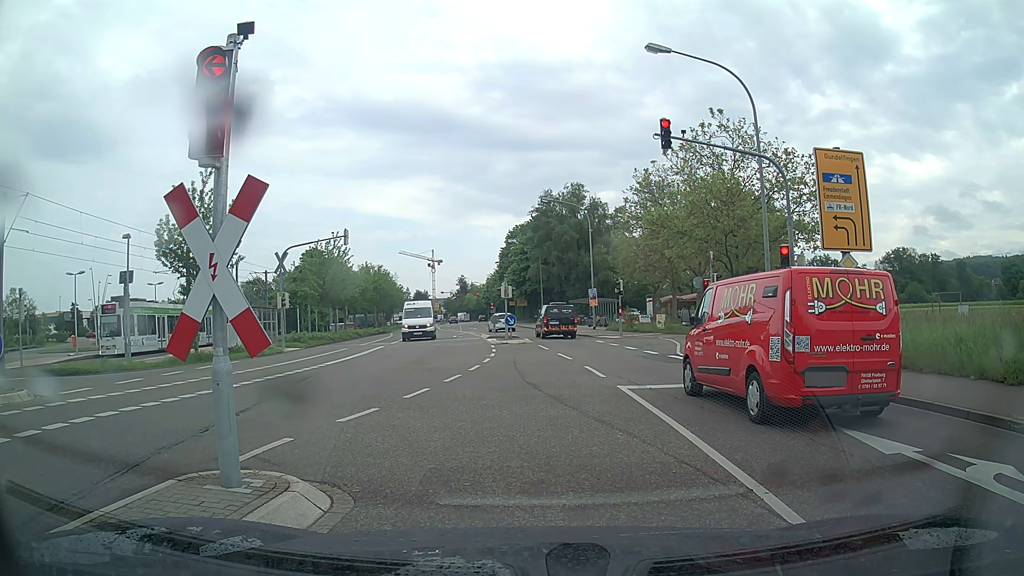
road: tertiary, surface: asphalt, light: Day
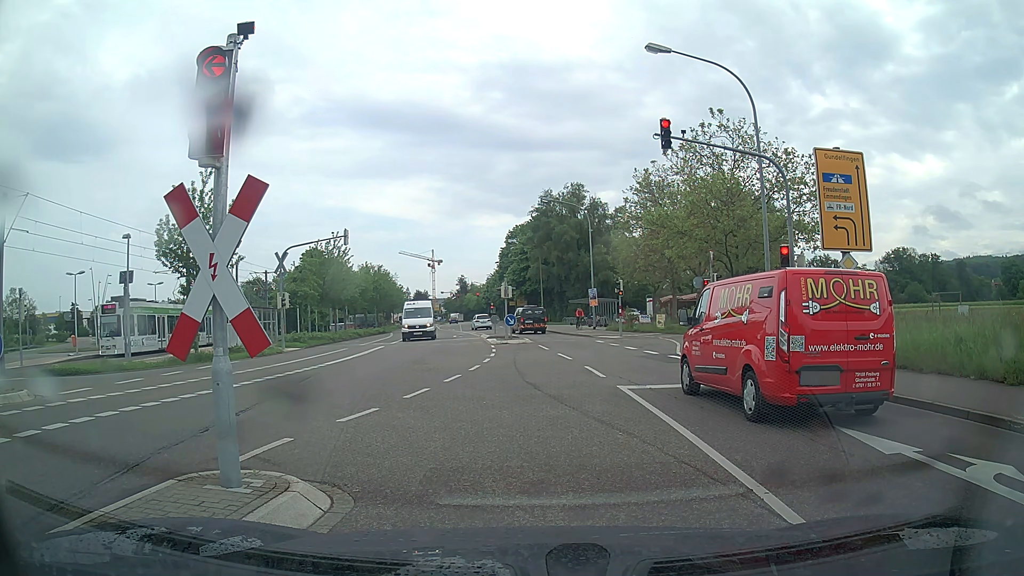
(0.0, 0.0) m; 0°
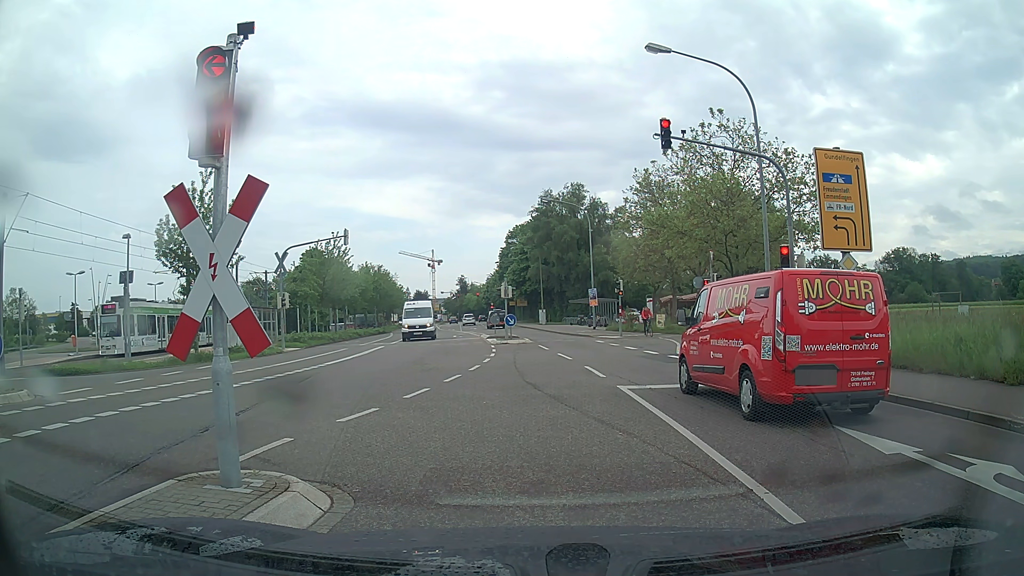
(0.0, 0.0) m; 0°
